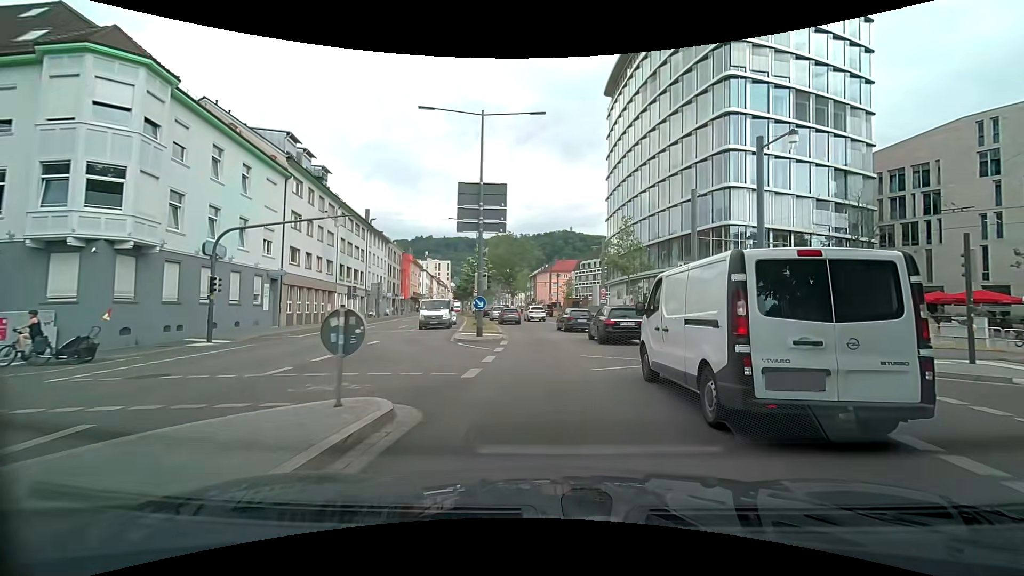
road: primary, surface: asphalt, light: Day
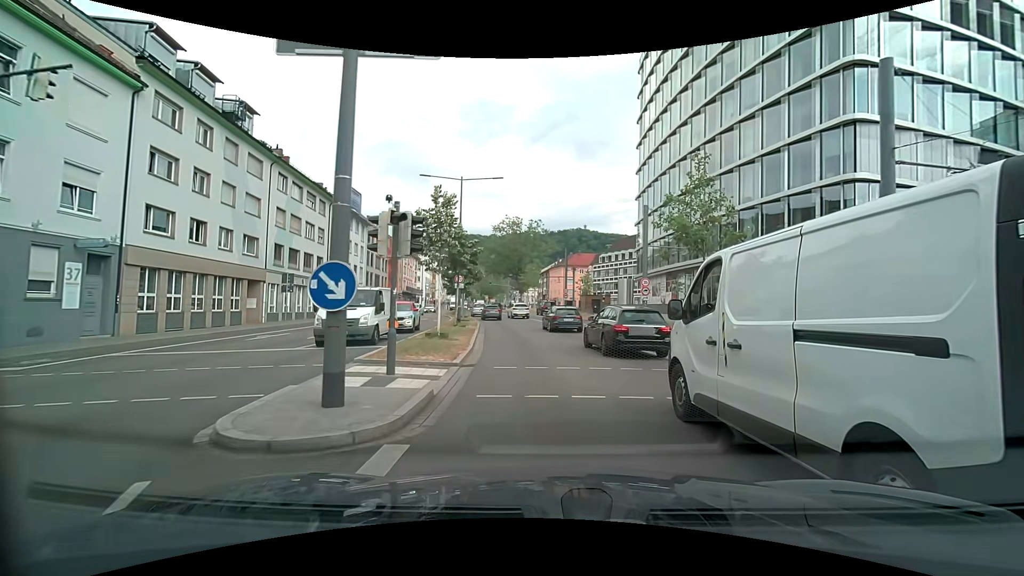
(+0.2, +15.3) m; 0°
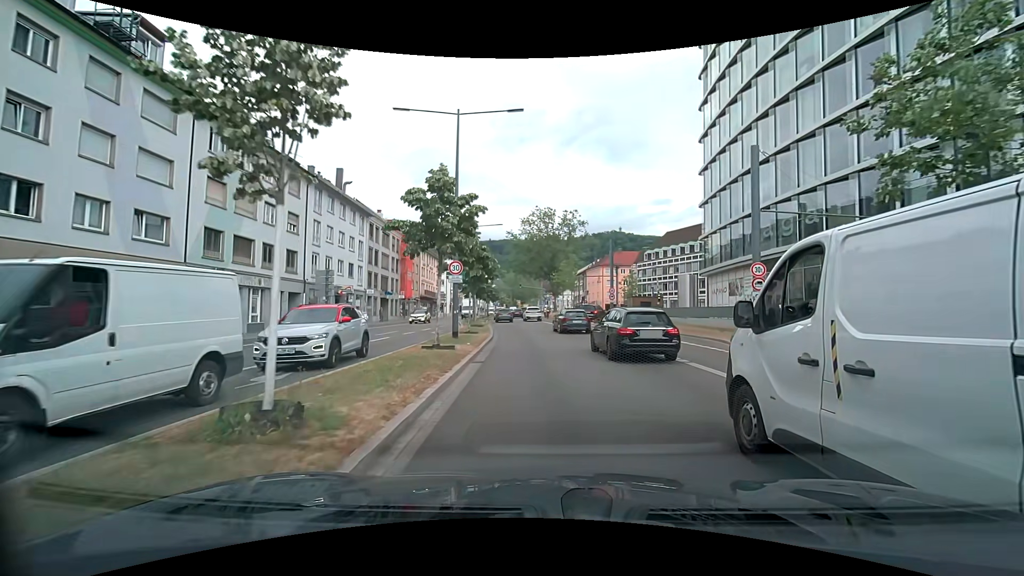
(-0.3, +12.6) m; -4°
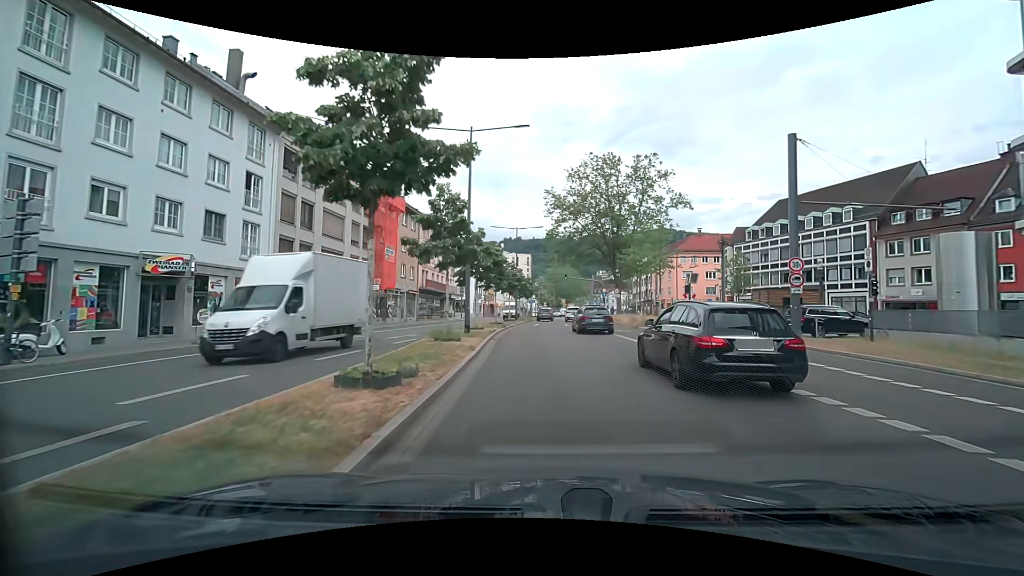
(-1.5, +28.2) m; -5°
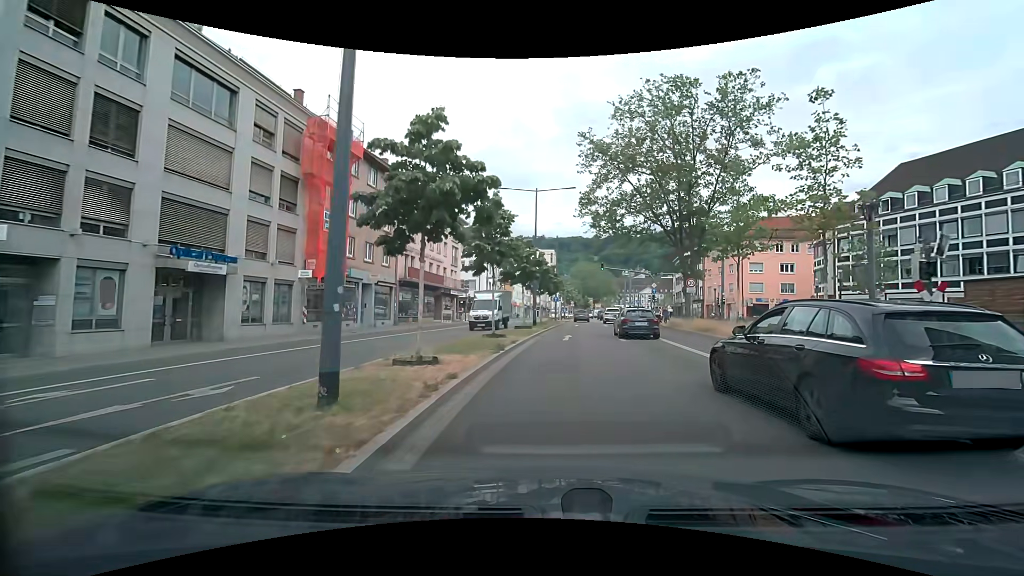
(-0.7, +17.5) m; -3°
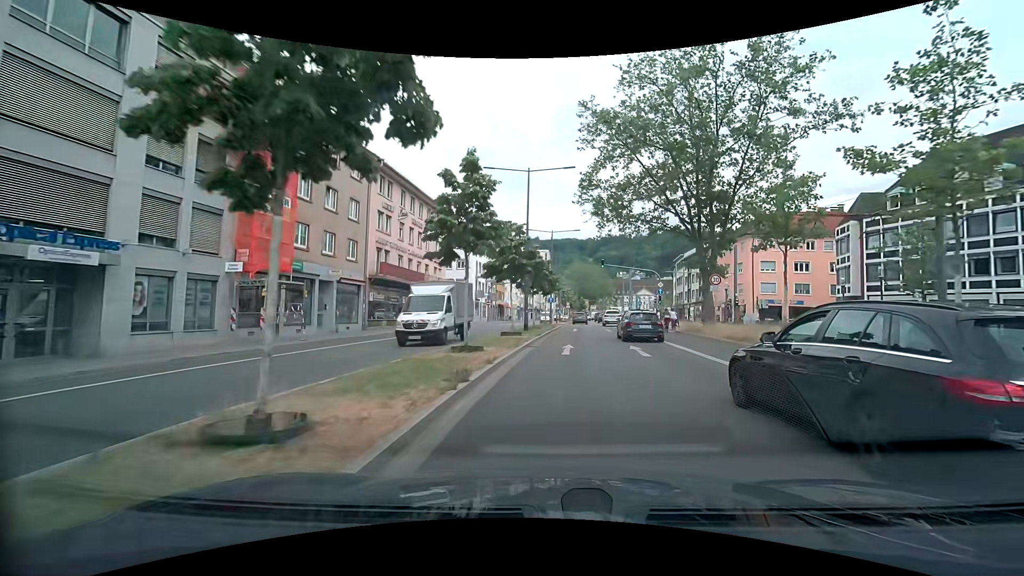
(0.0, +5.8) m; +1°
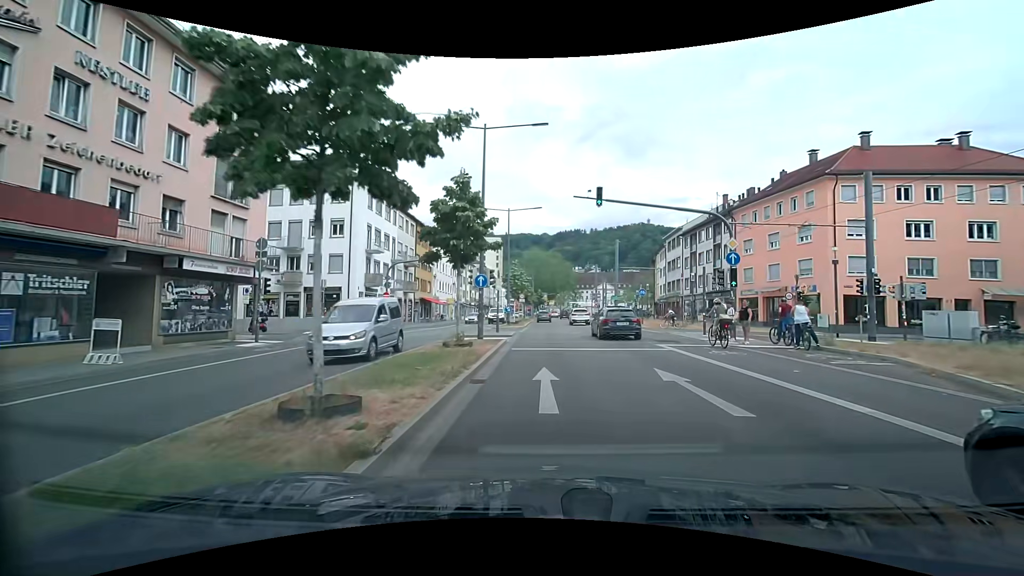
(+1.4, +28.8) m; +6°
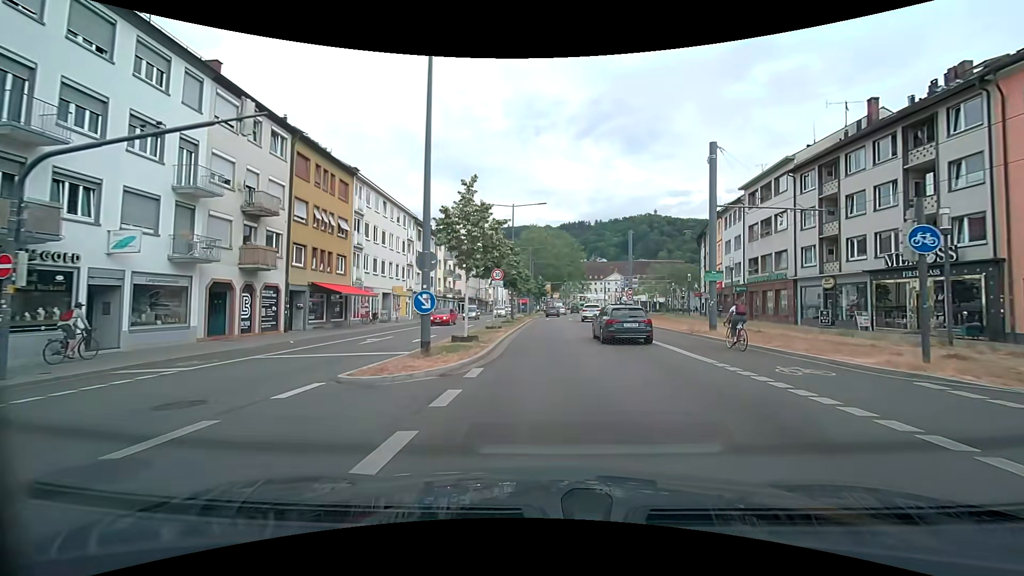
(-0.1, +29.5) m; -1°
(0, +10) (0, +20) (0, +30) (0, +40) (0, +50) (+1, +60) (+1, +70) (+2, +80) (+3, +90) (+3, +100) m
